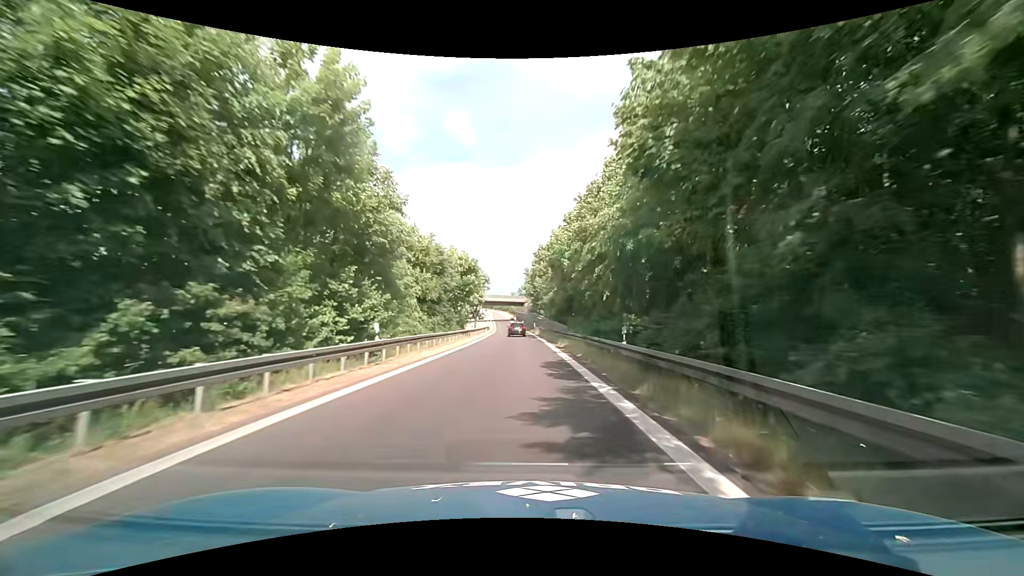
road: motorway_link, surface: asphalt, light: Day
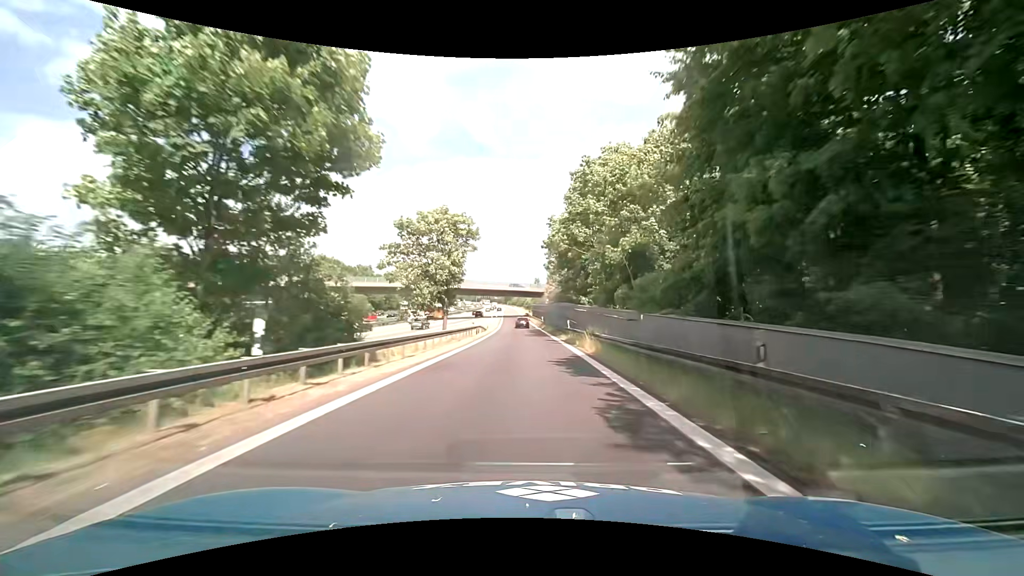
(-0.7, +40.0) m; -2°
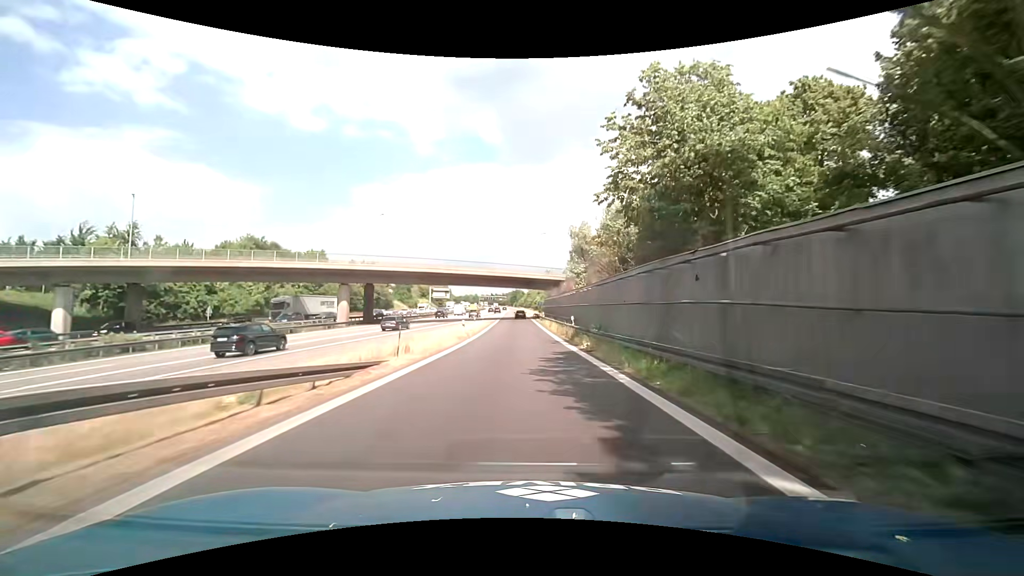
(0.0, +42.5) m; -1°
(0, +10) (0, +20) (0, +30) (-1, +40) (-1, +50) (-1, +60) (-1, +70) (-2, +80) (-2, +90) (-3, +100) m
